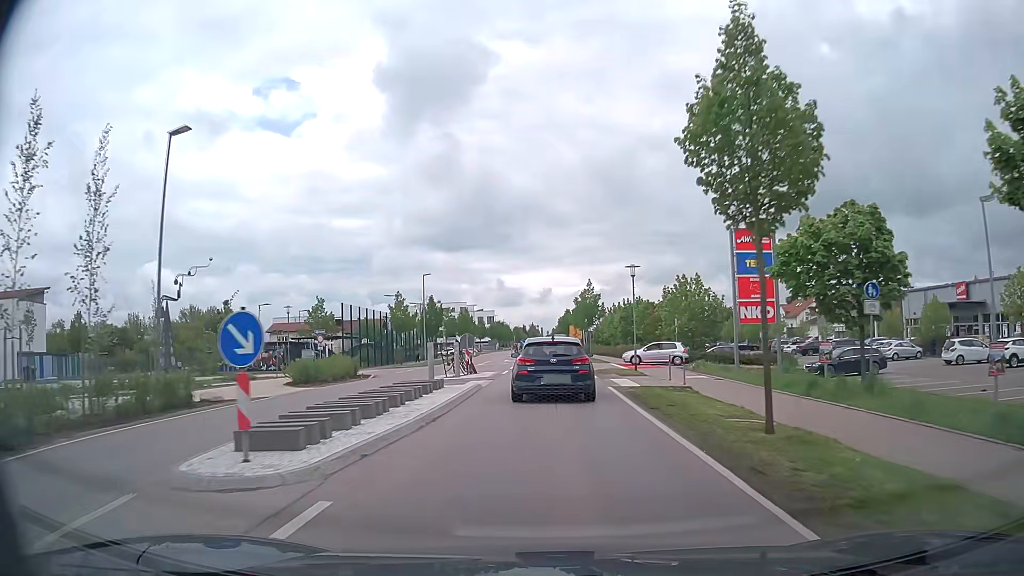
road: tertiary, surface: asphalt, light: Day
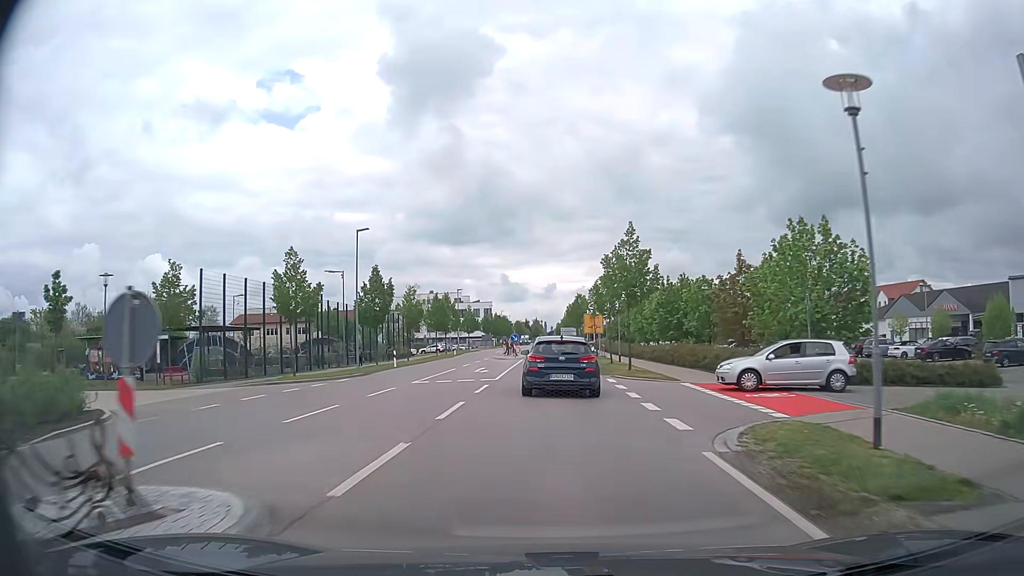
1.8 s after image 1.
(+0.1, +23.8) m; 0°
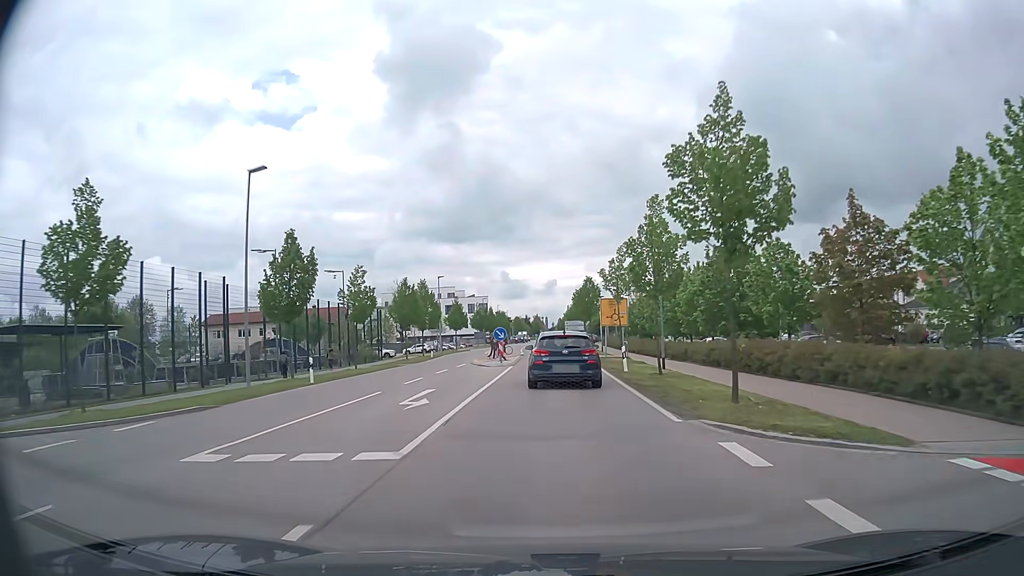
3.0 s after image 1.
(0.0, +15.5) m; 0°
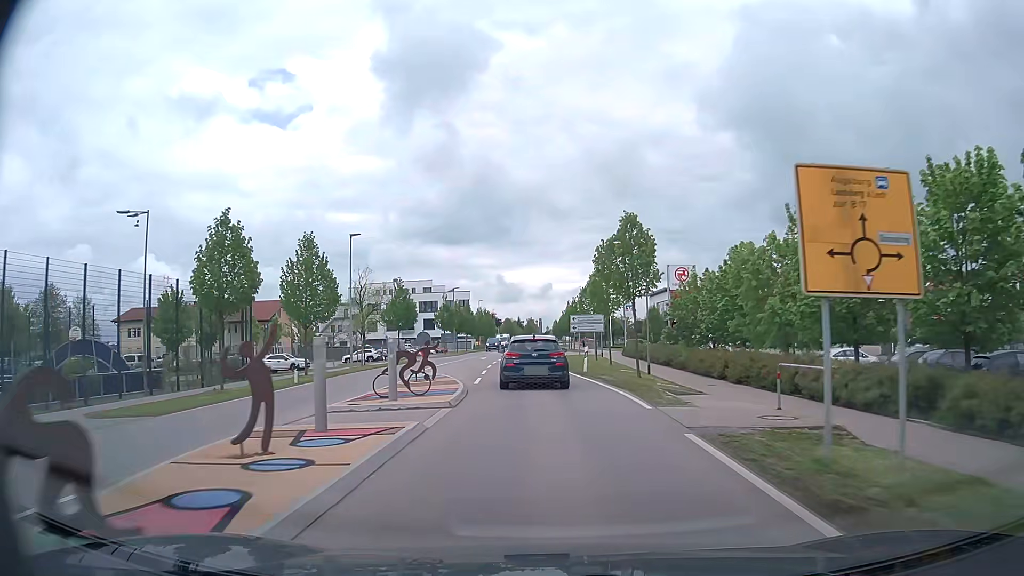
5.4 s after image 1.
(+0.1, +30.5) m; 0°
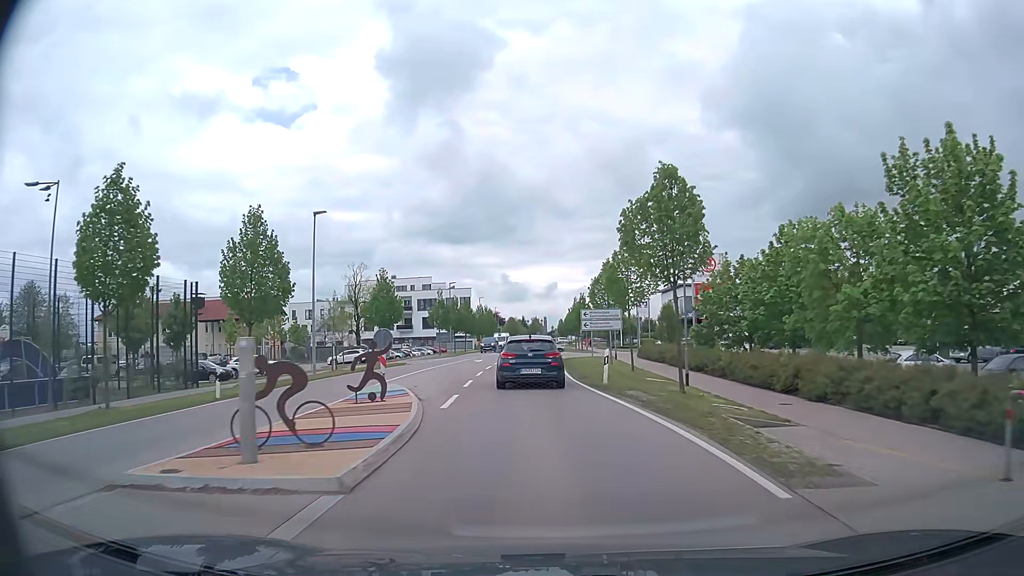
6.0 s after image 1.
(0.0, +7.3) m; 0°
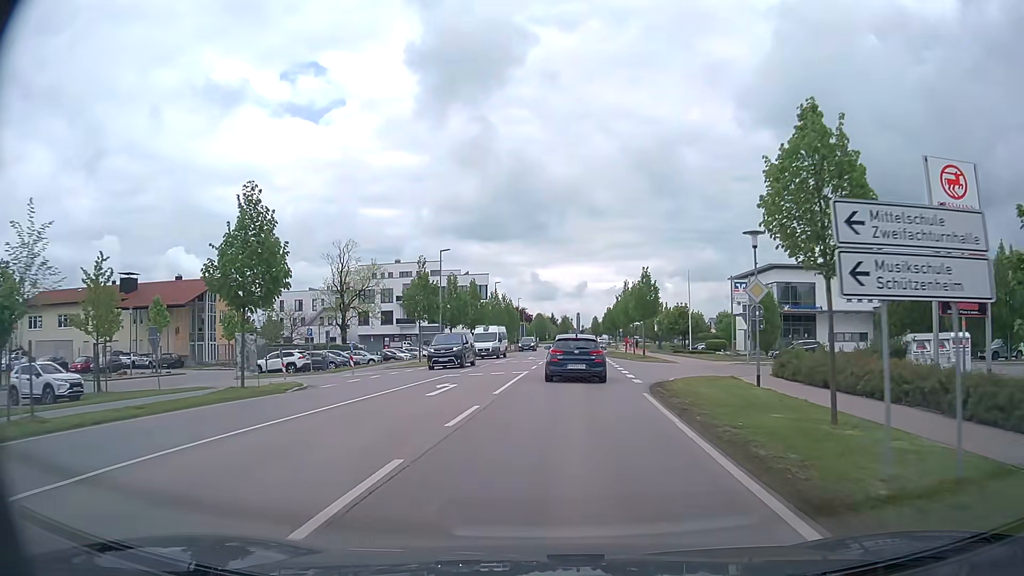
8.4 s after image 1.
(-0.9, +26.9) m; -3°
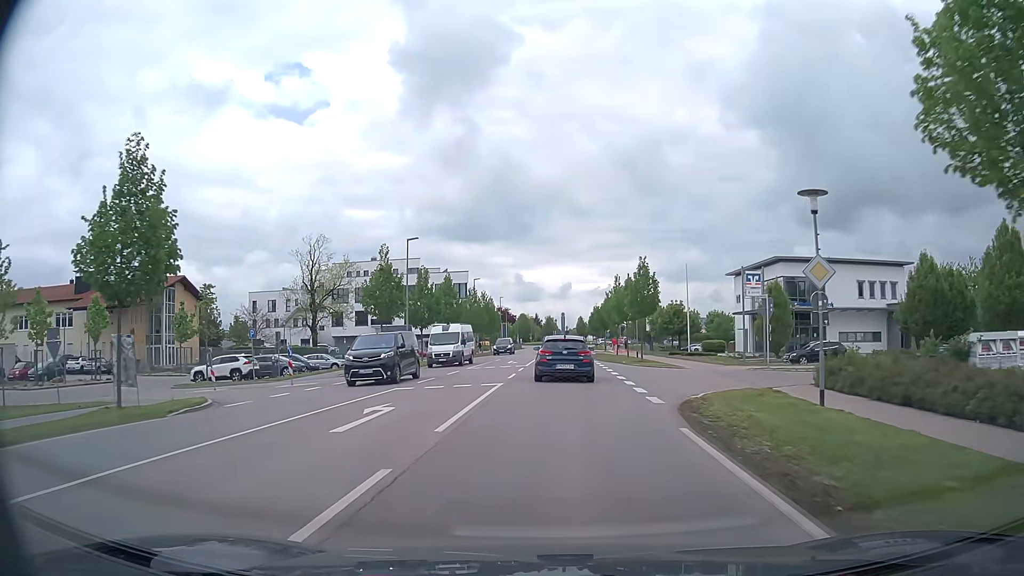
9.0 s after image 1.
(+0.1, +6.4) m; +2°
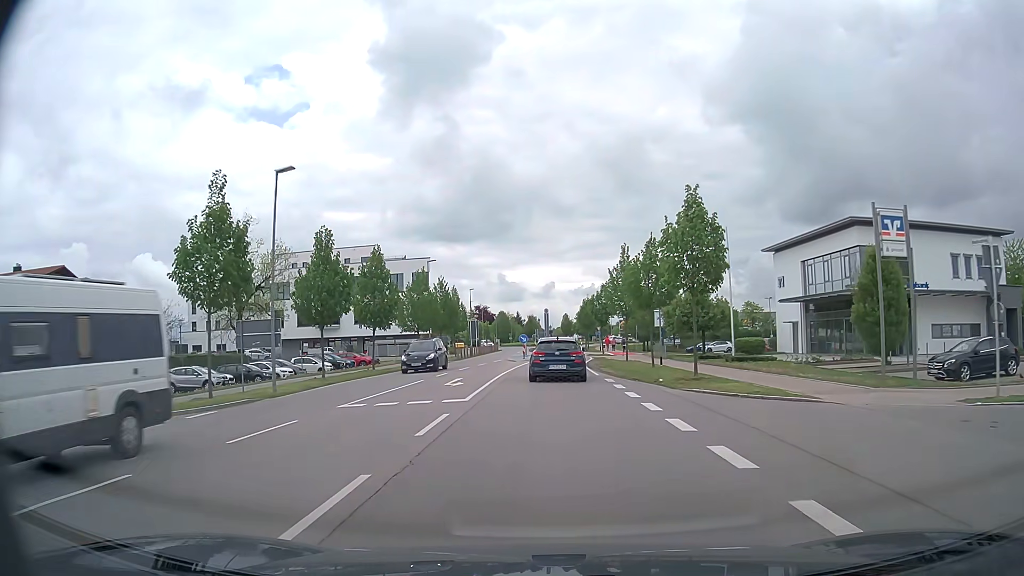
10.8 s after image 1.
(+0.3, +19.5) m; +1°
(0, +10) (0, +20) (0, +30) (0, +40) (+1, +50) (+1, +60) (+1, +70) (+1, +80) (+1, +90) (+2, +100) m
